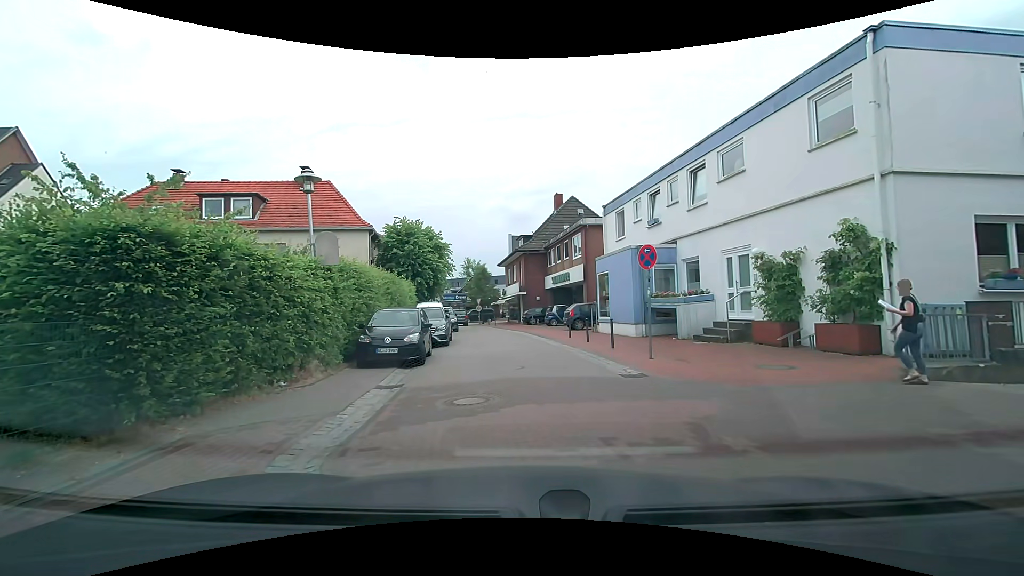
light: Day
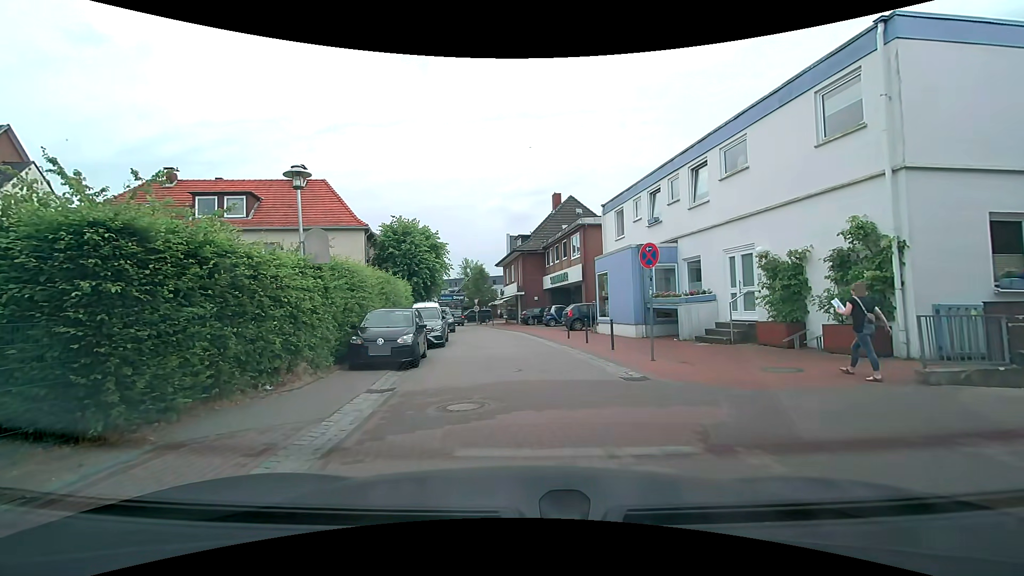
(0.0, +0.4) m; 0°
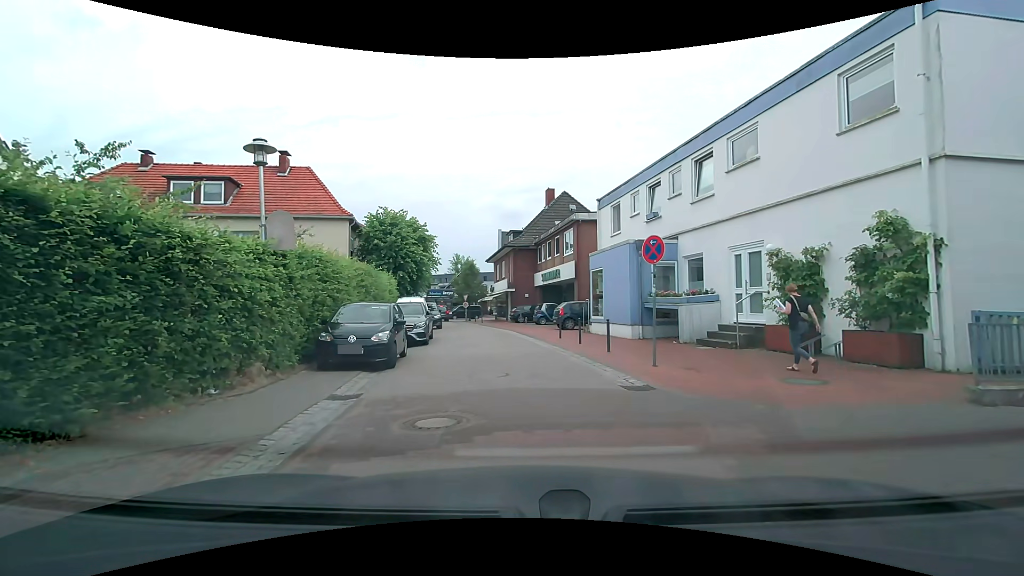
(0.0, +1.2) m; 0°
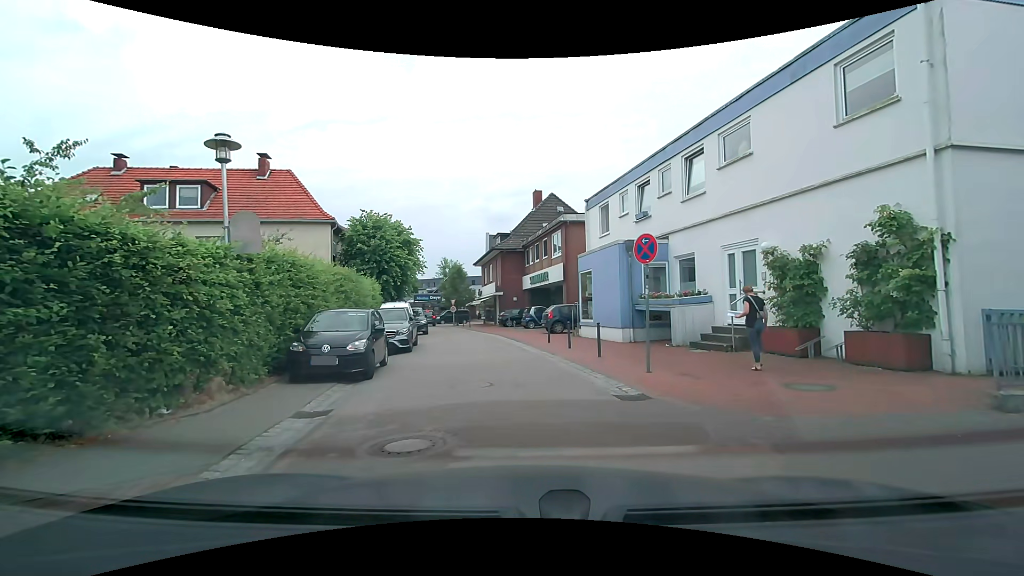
(0.0, +0.6) m; 0°
